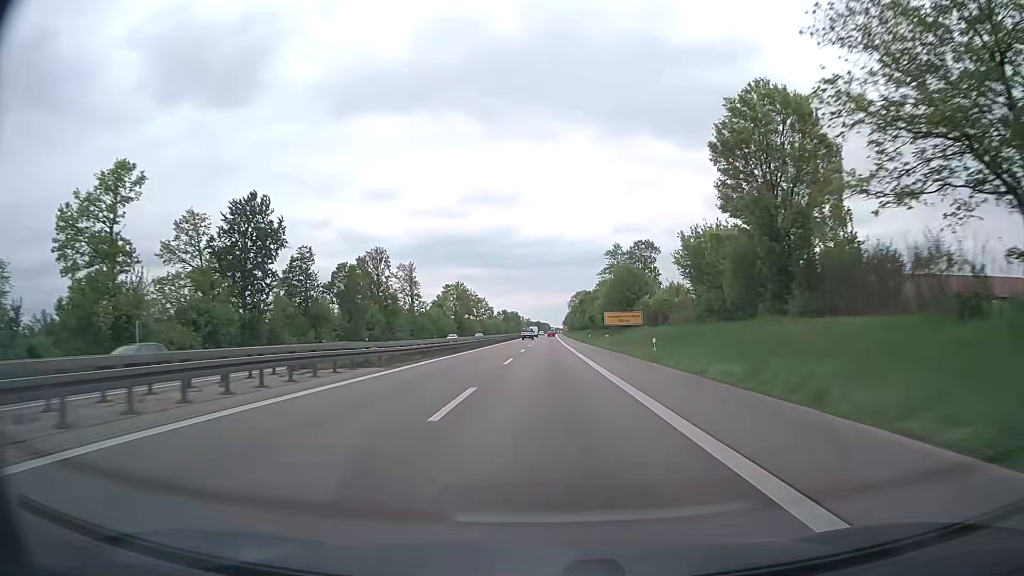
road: trunk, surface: asphalt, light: Day
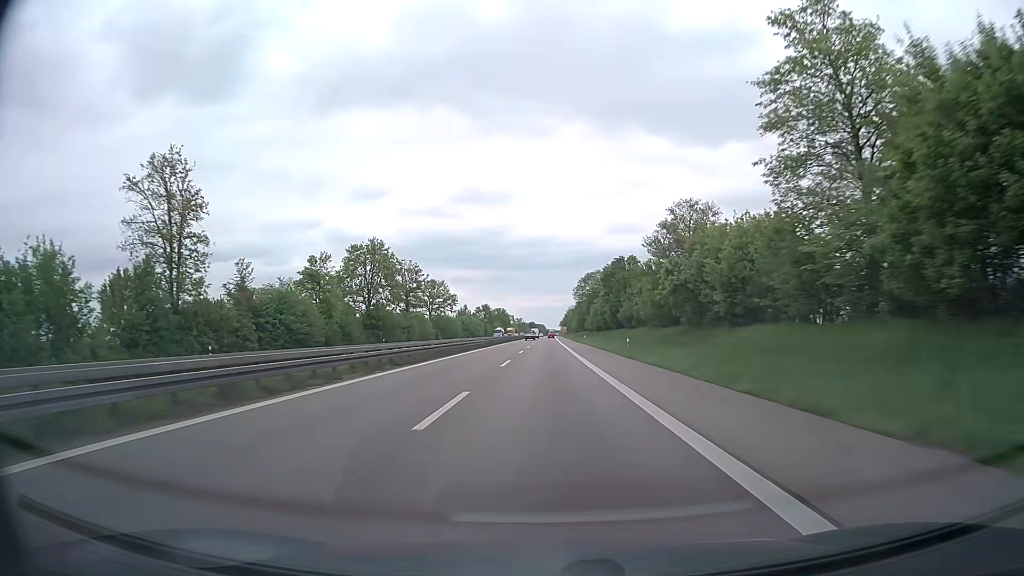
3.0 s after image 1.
(+0.5, +91.1) m; 0°
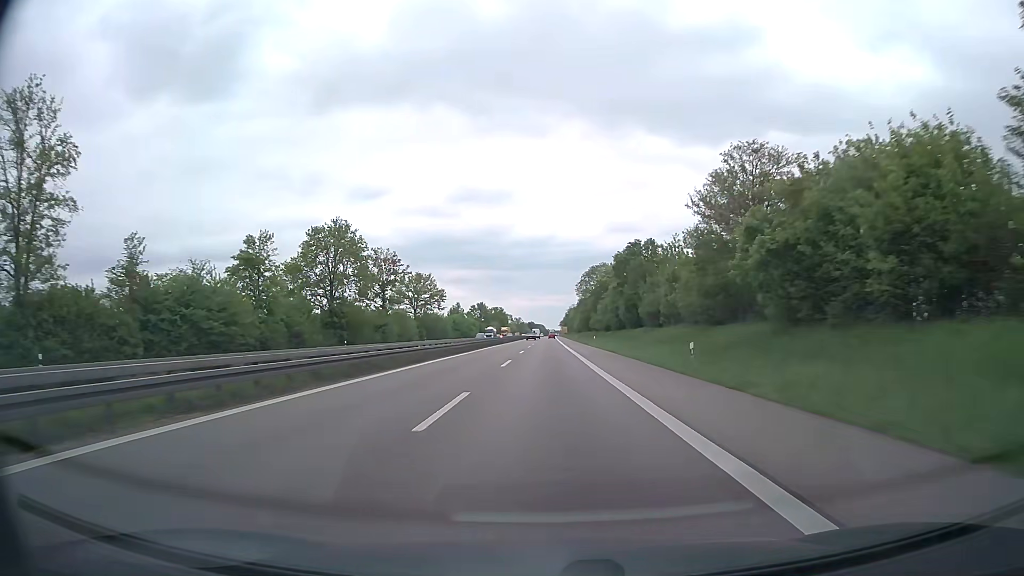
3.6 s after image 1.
(0.0, +18.2) m; 0°
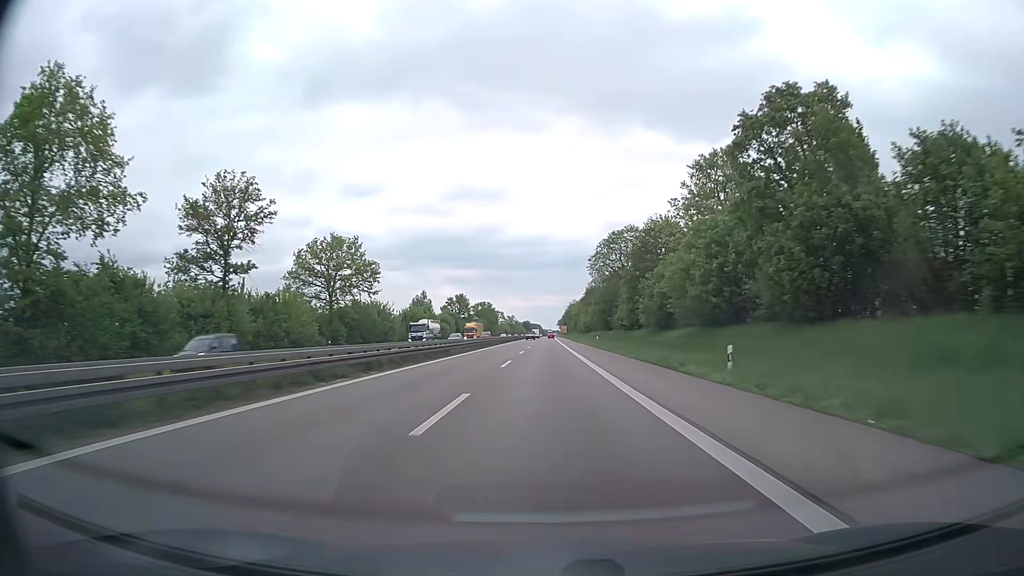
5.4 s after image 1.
(+0.1, +54.6) m; 0°
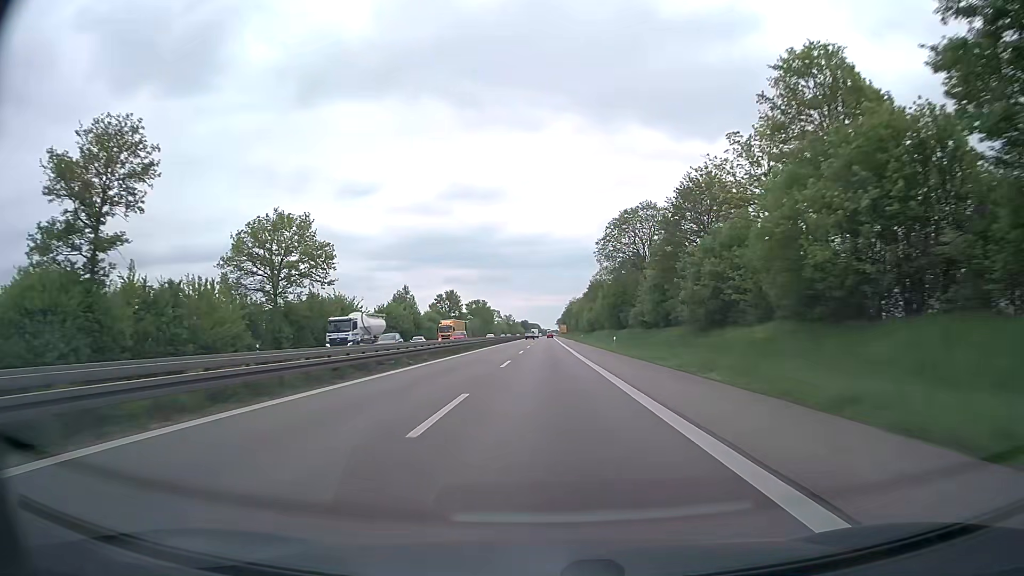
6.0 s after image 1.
(0.0, +18.2) m; 0°
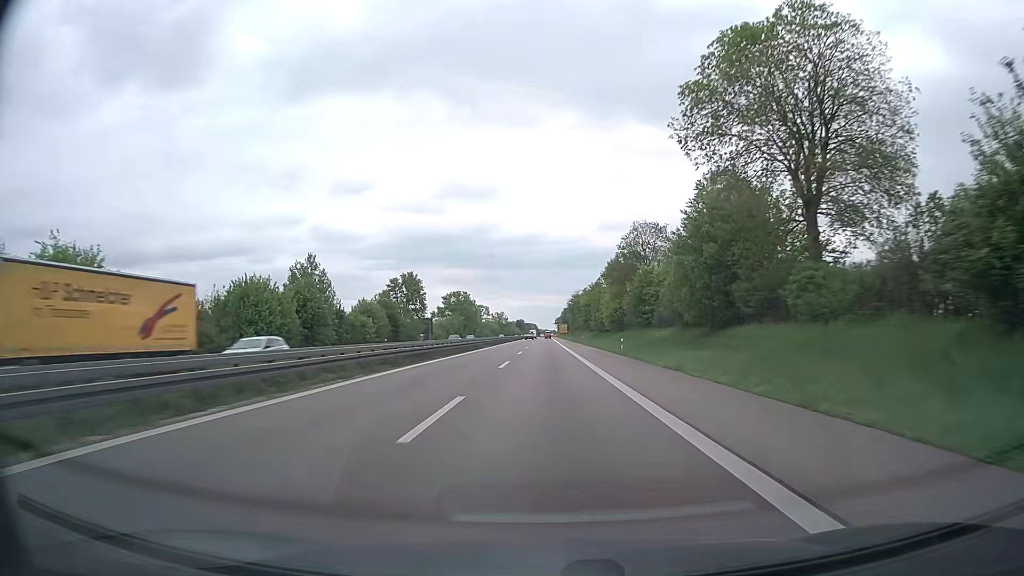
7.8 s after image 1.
(+0.1, +54.6) m; 0°
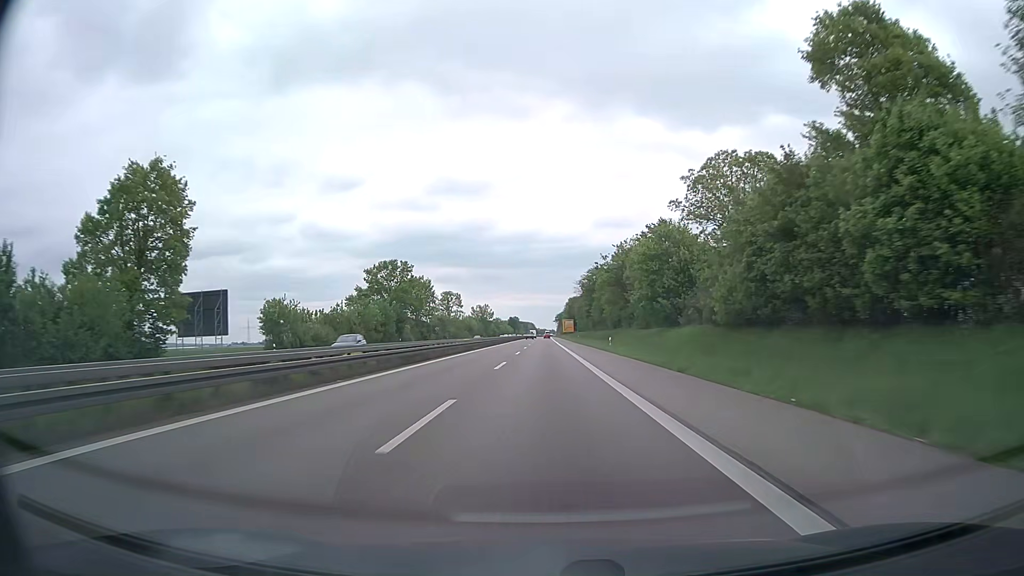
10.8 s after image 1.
(0.0, +91.0) m; 0°
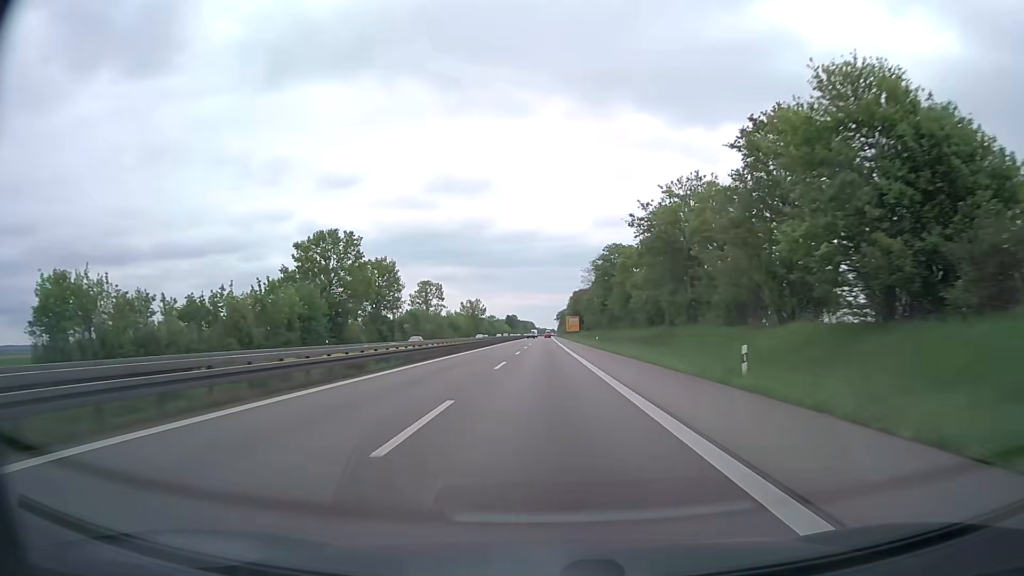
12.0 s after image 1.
(+0.1, +36.4) m; 0°
(0, +10) (0, +20) (0, +30) (0, +40) (0, +50) (0, +60) (0, +70) (0, +80) (0, +90) (0, +100) m
